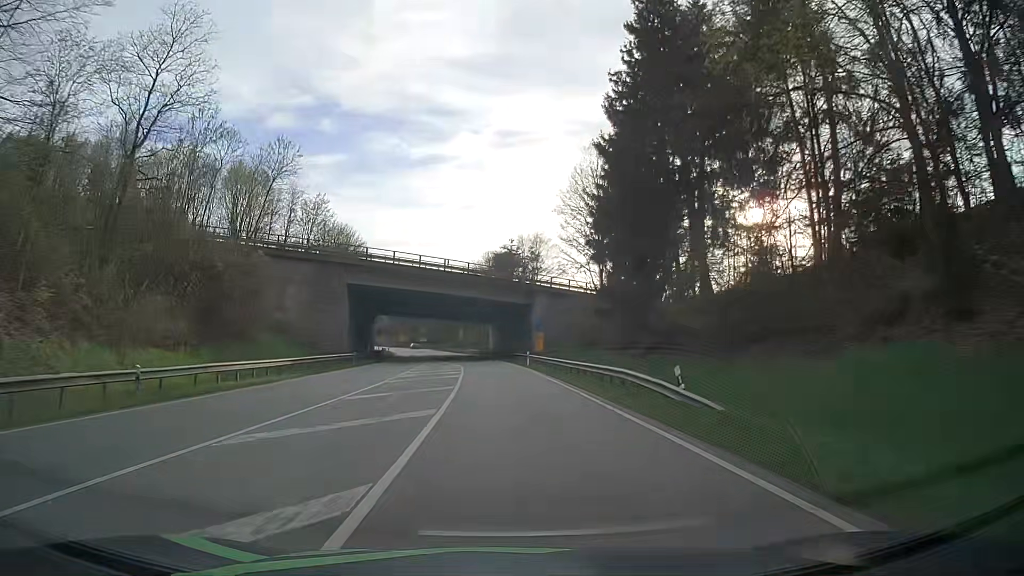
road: secondary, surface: asphalt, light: Day
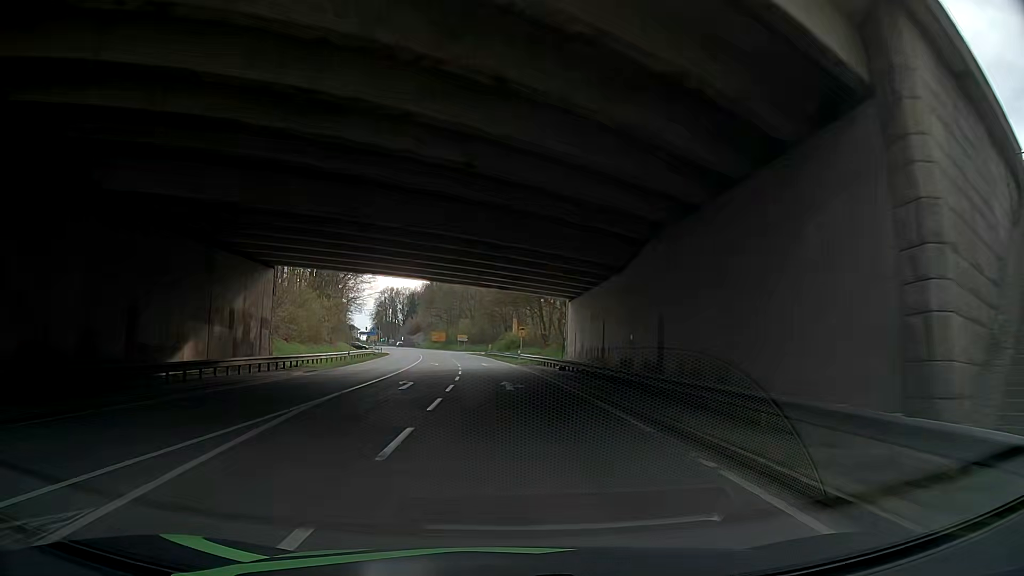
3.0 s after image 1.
(-2.1, +56.3) m; -5°
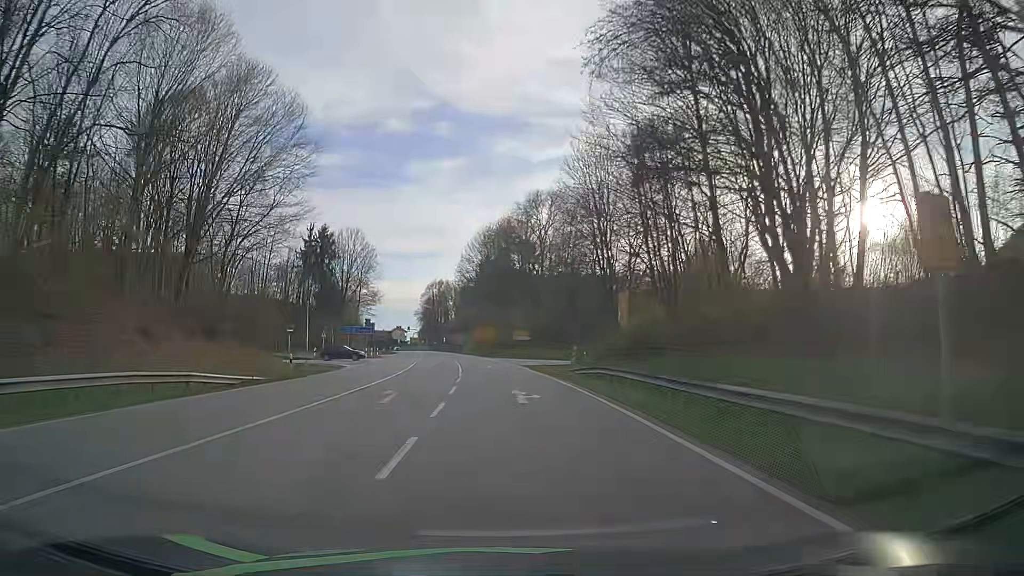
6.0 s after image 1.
(-2.4, +55.0) m; -6°
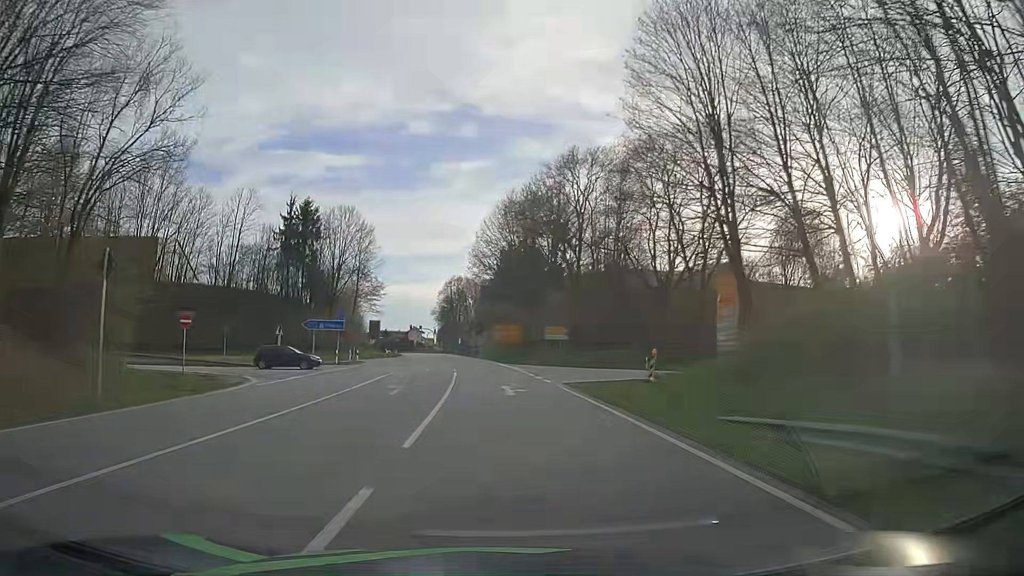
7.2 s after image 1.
(-0.1, +21.8) m; -1°
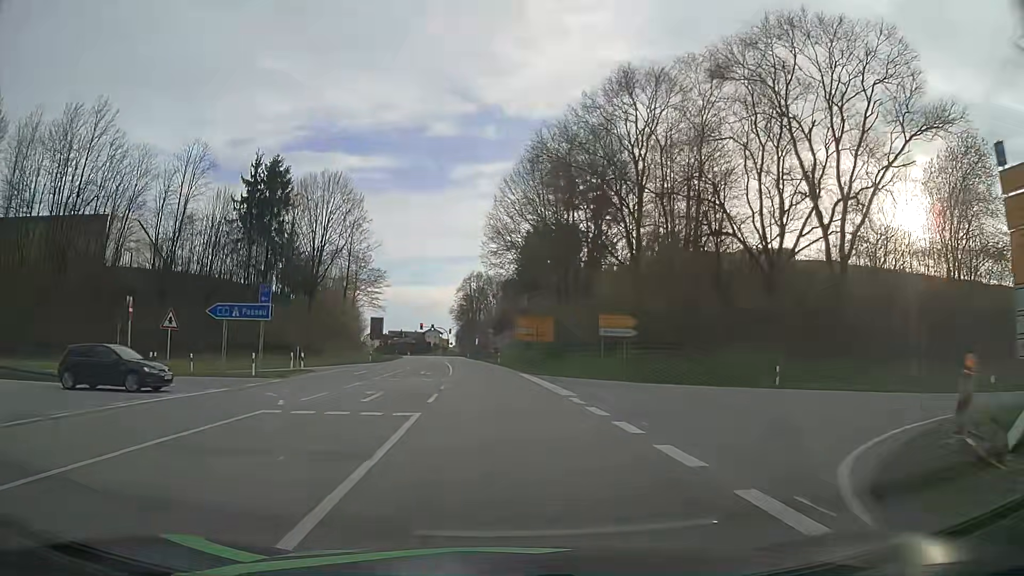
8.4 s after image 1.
(-0.4, +21.7) m; -2°
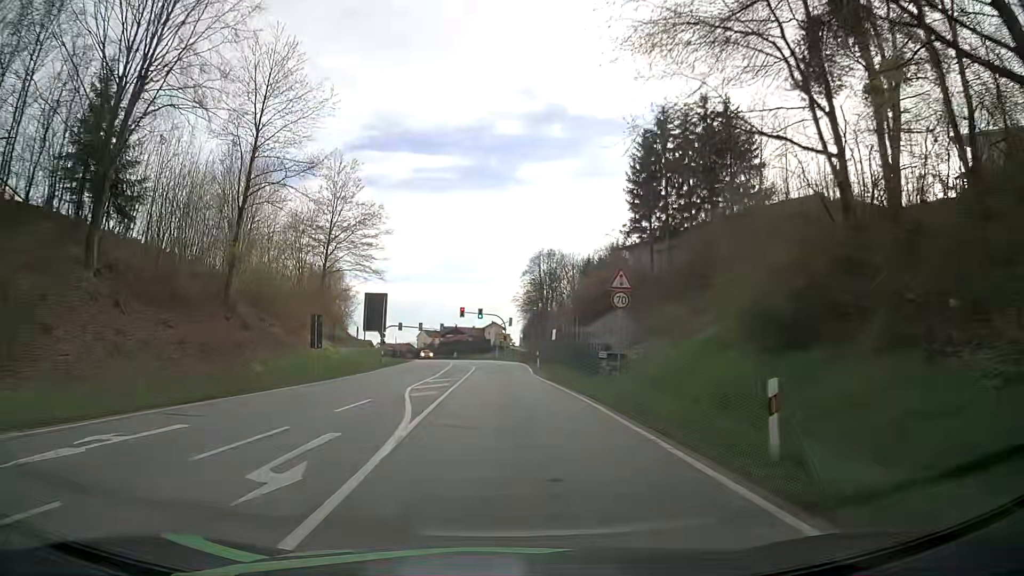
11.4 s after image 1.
(-3.1, +54.3) m; -6°
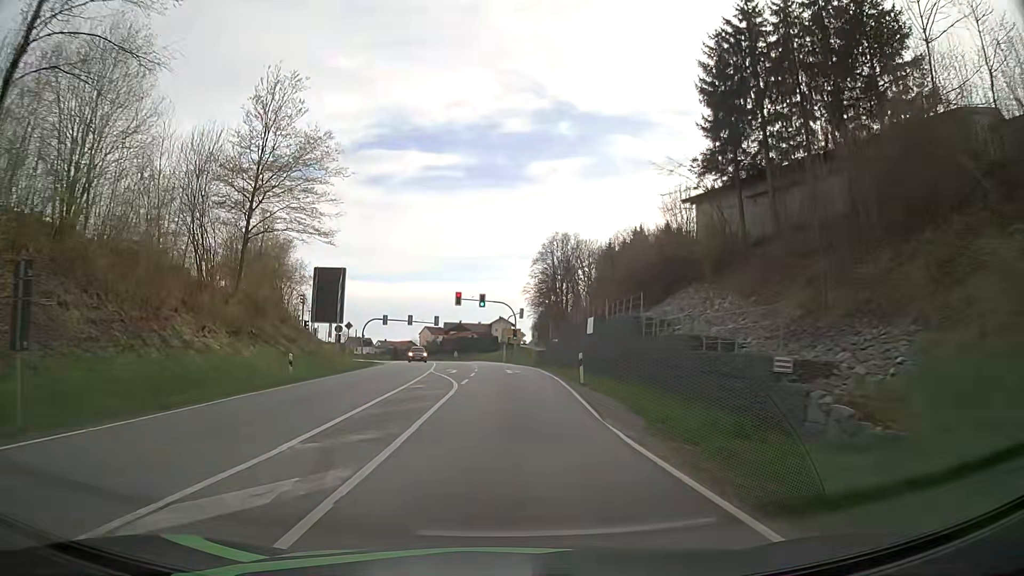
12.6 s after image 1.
(-0.1, +21.9) m; 0°
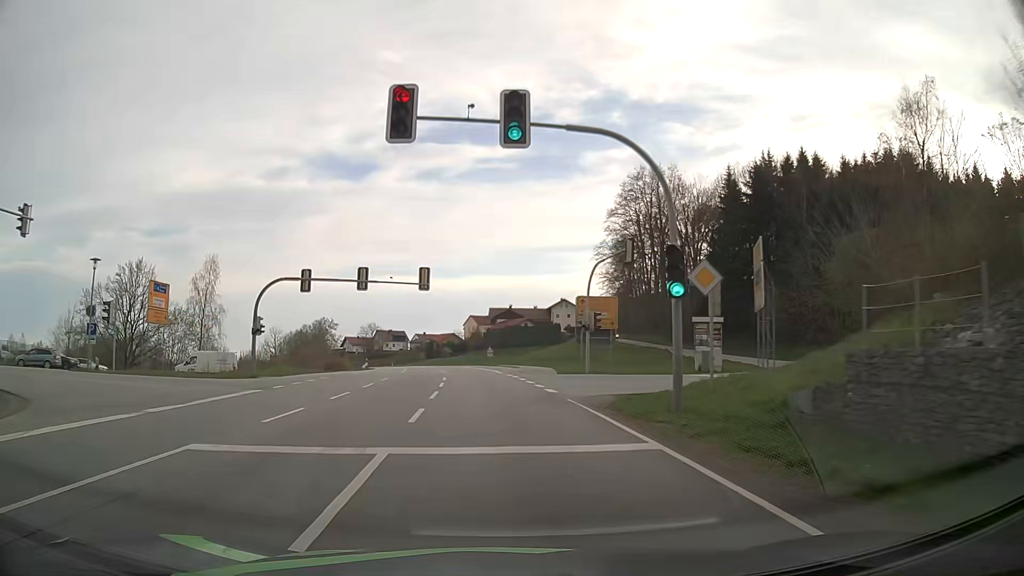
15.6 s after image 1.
(-1.4, +53.8) m; -5°
(0, +10) (-1, +20) (-1, +30) (-2, +40) (-3, +50) (-5, +60) (-7, +70) (-9, +79) (-11, +89) (-14, +99) m
